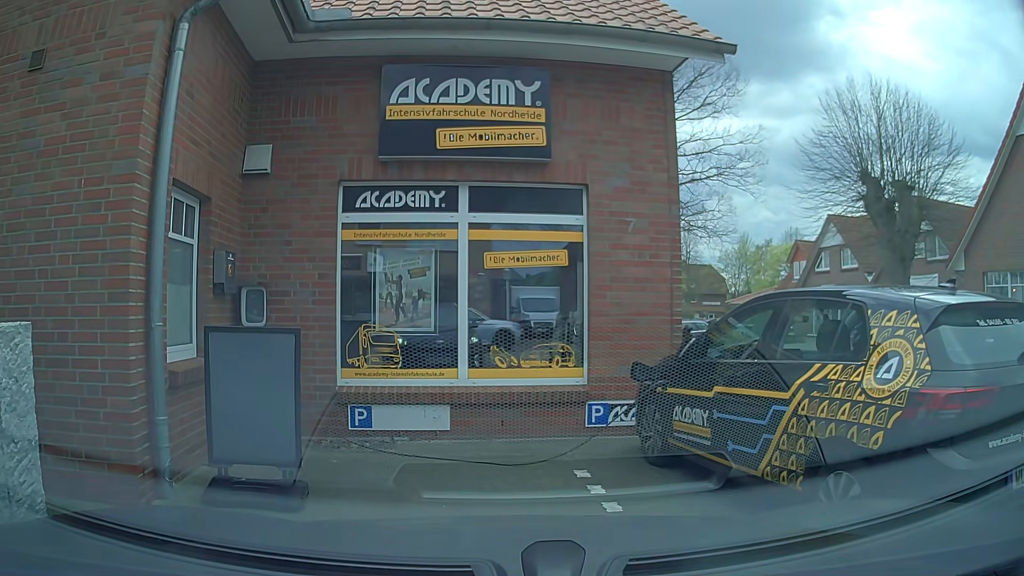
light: Day
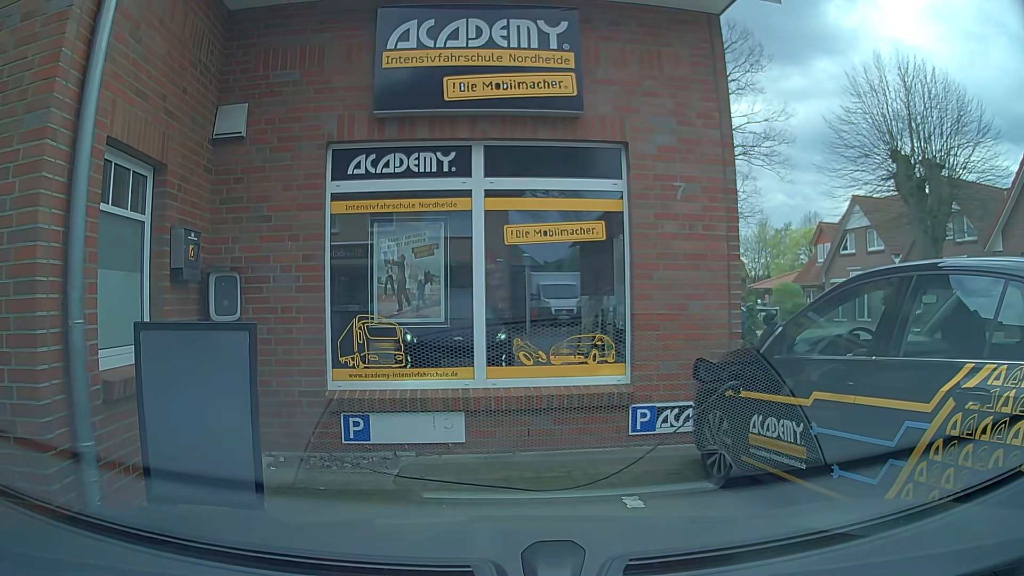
(0.0, +1.2) m; 0°
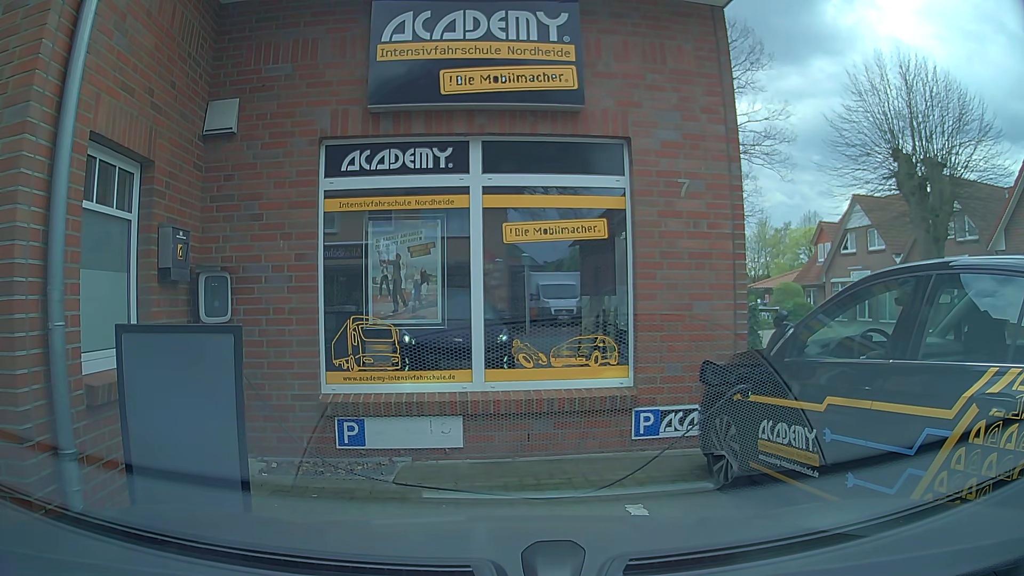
(0.0, +0.2) m; 0°
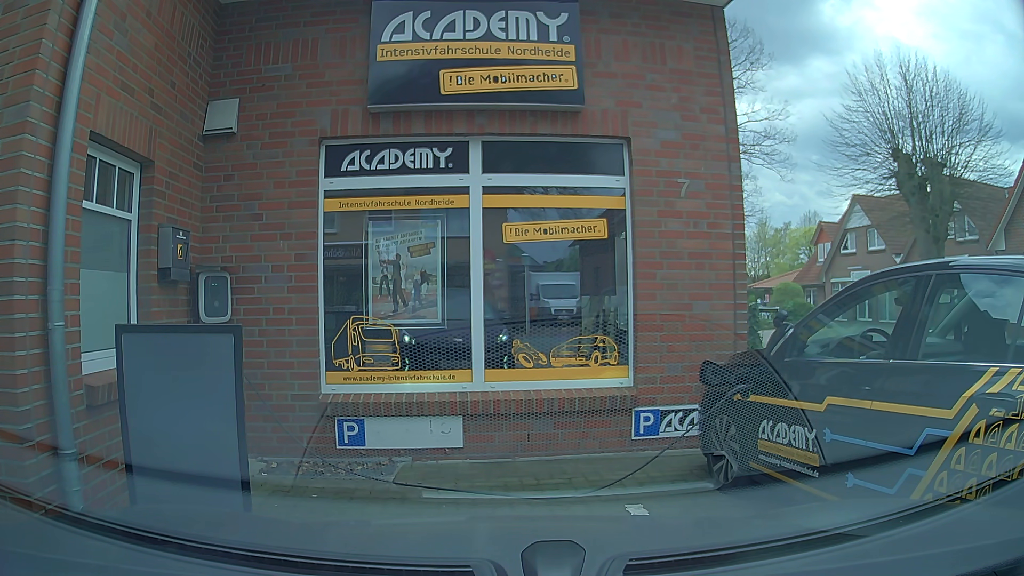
(0.0, 0.0) m; 0°
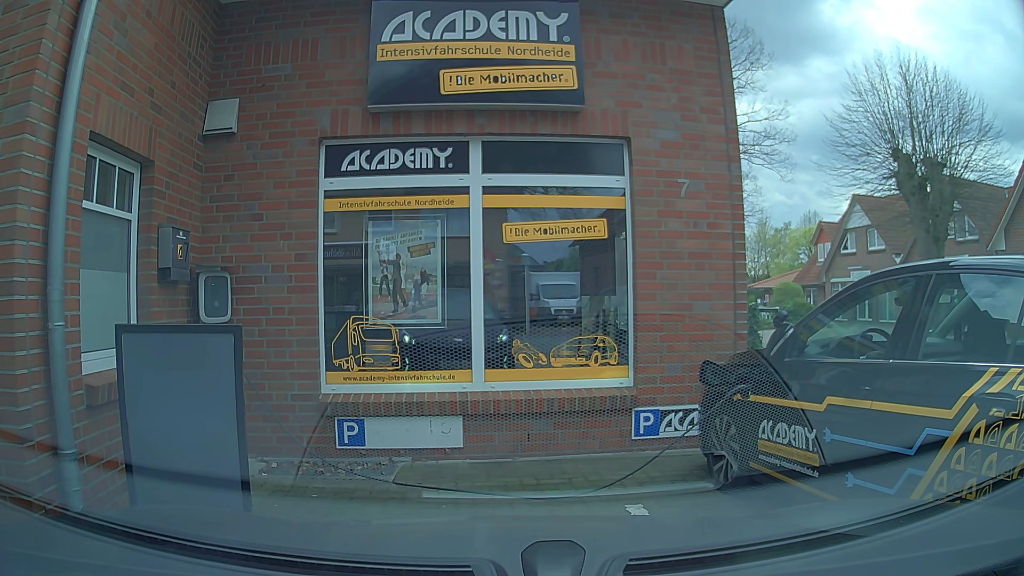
(0.0, 0.0) m; 0°
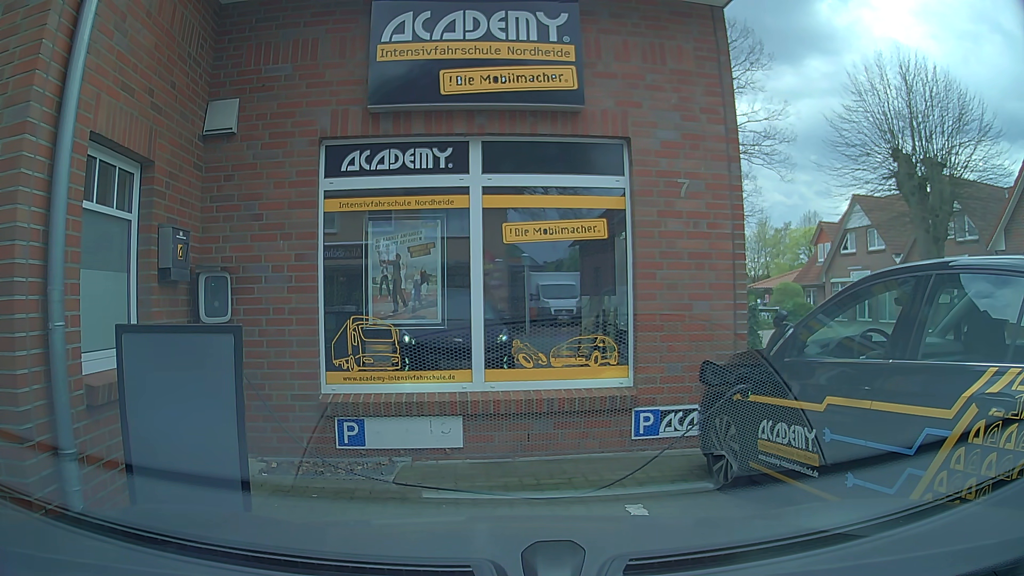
(0.0, 0.0) m; 0°
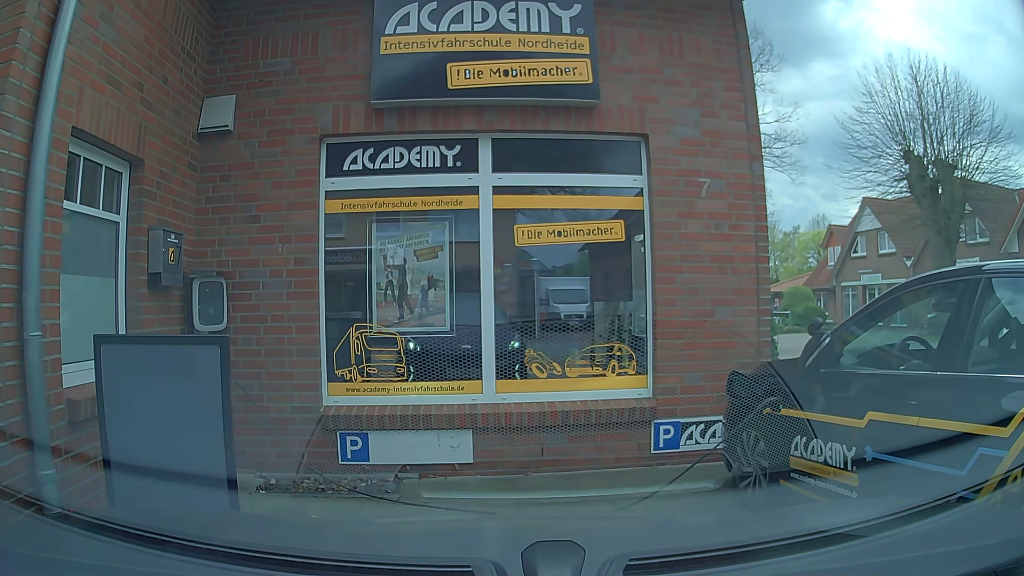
(0.0, +0.3) m; 0°
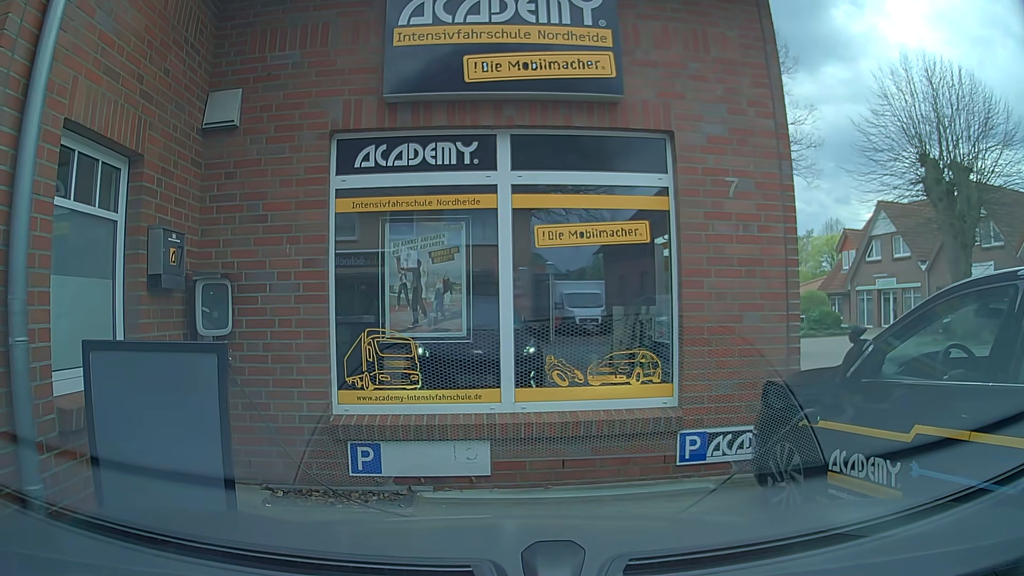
(0.0, +0.3) m; 0°
